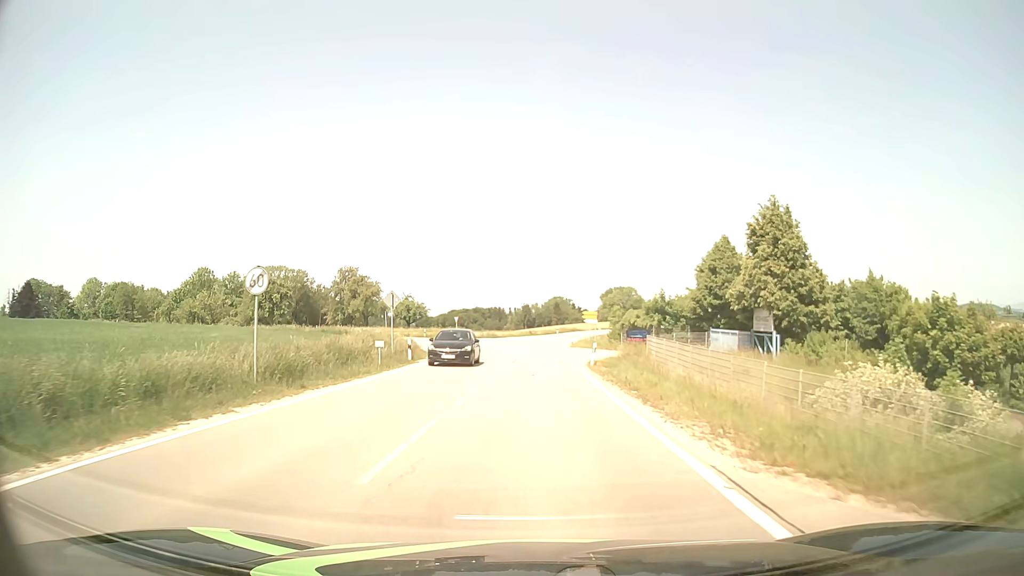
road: tertiary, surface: asphalt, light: Day
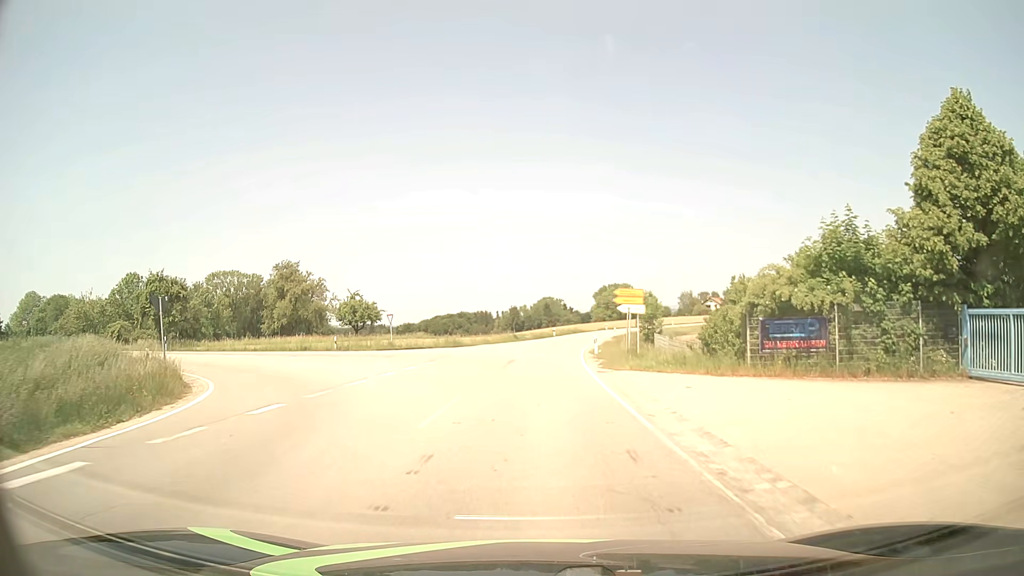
(+0.2, +31.7) m; +1°
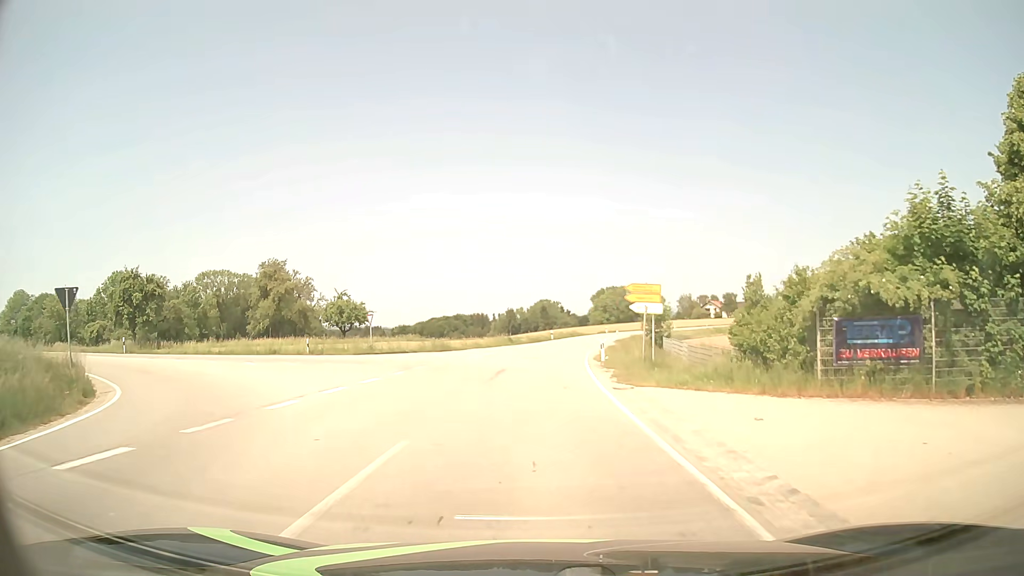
(0.0, +5.0) m; 0°
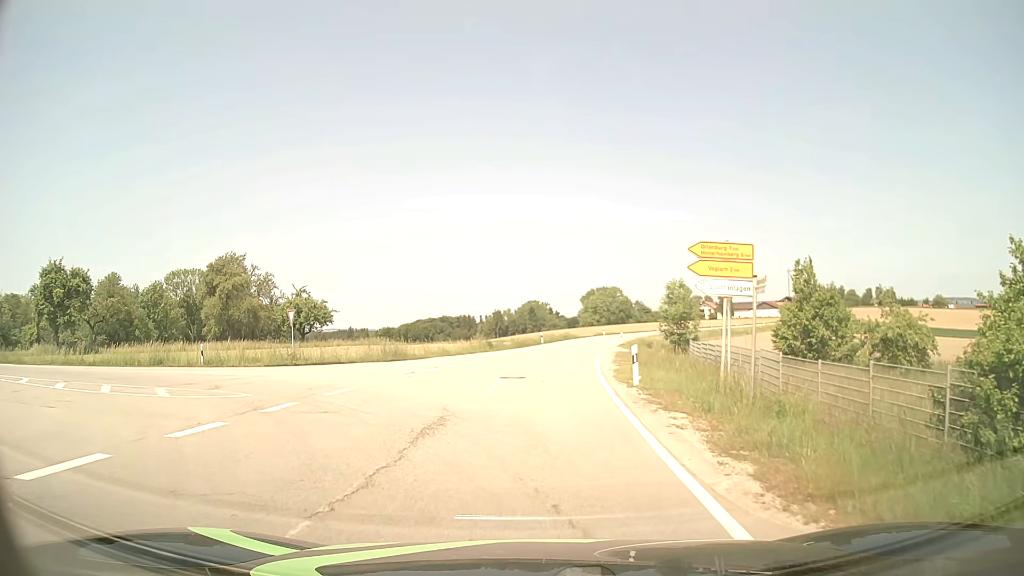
(+0.1, +12.3) m; +2°
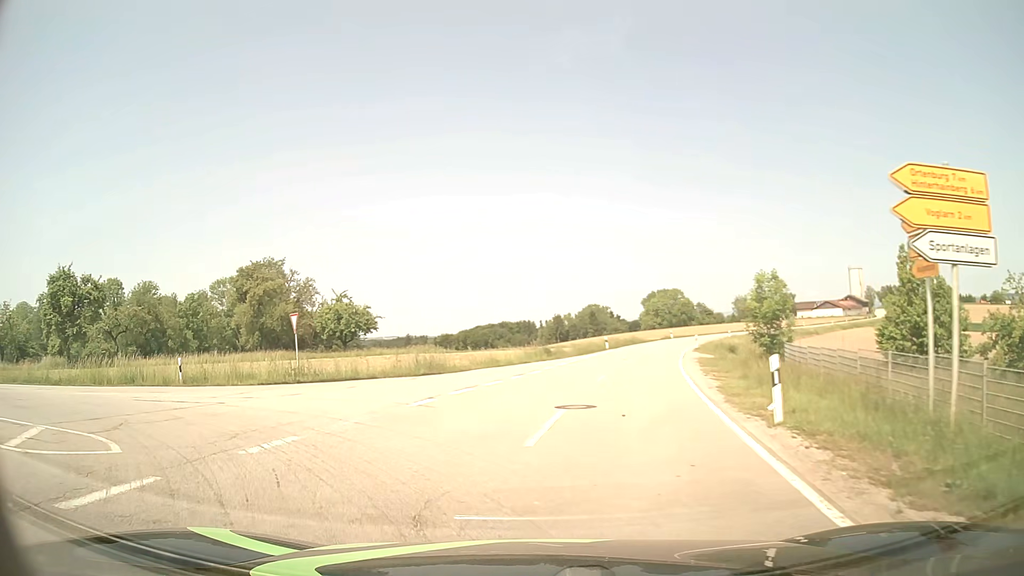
(-0.1, +6.6) m; -5°
(-3, +9) (-12, +14) (-21, +16) (-31, +17) (-41, +17) (-51, +16) (-61, +14) (-71, +12) (-81, +9) (-90, +7) m
